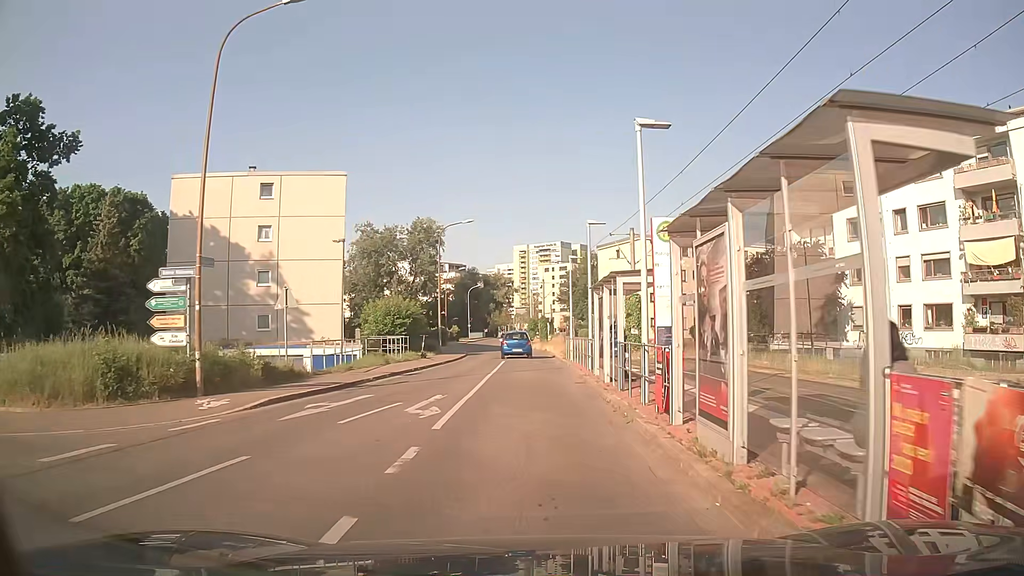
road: residential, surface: asphalt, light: Day
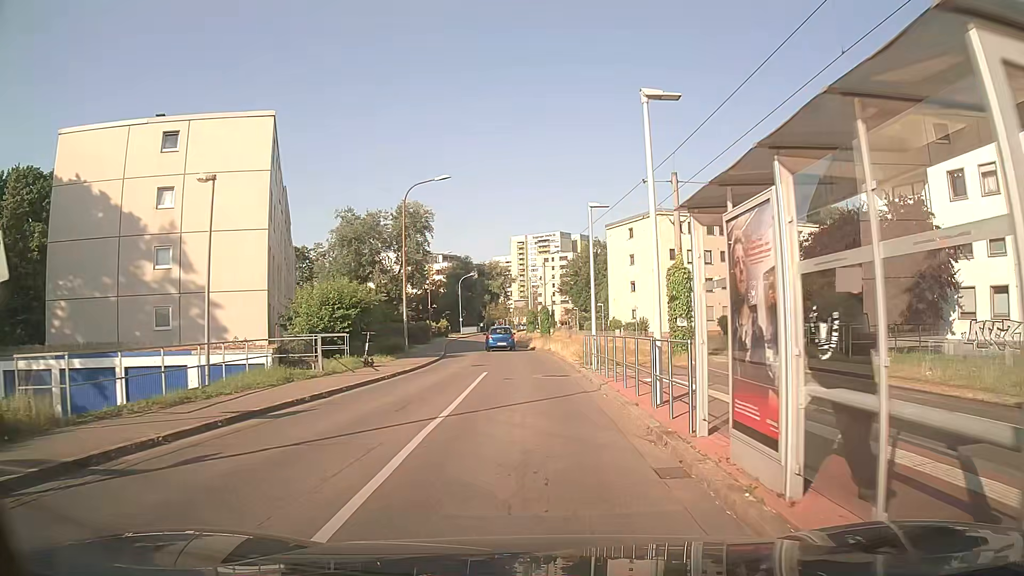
(-0.2, +12.4) m; -1°
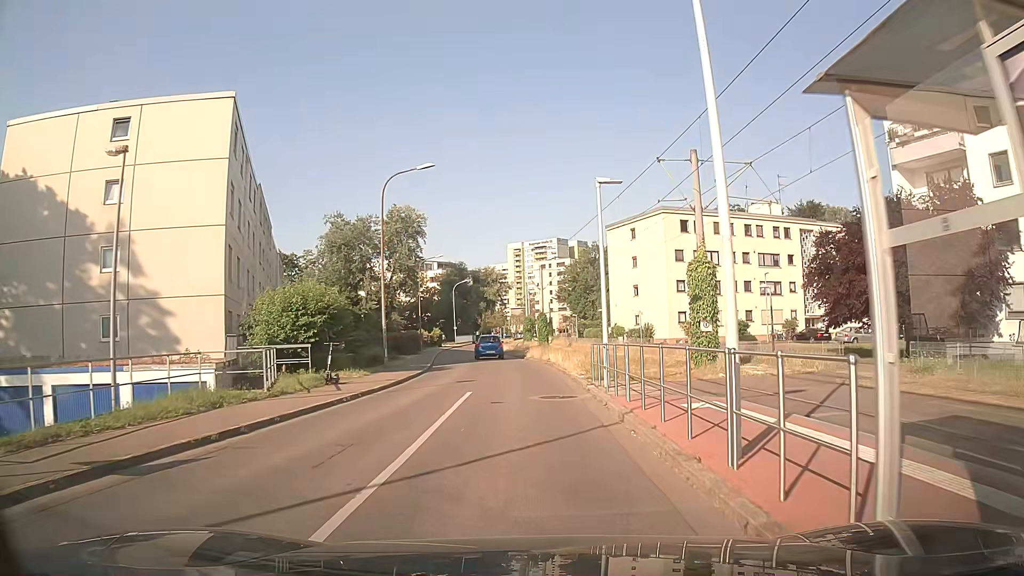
(0.0, +4.2) m; +1°
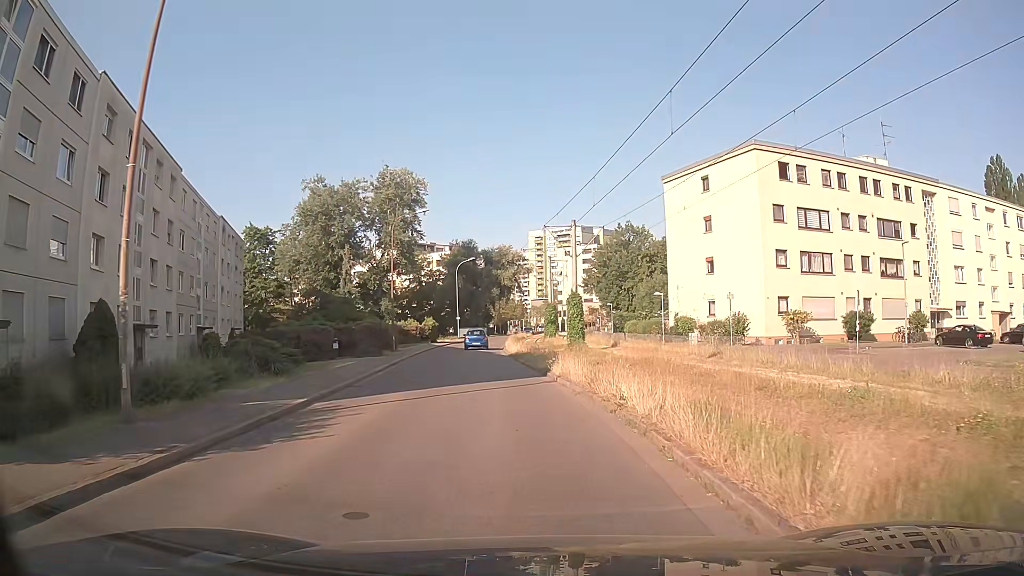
(-0.5, +21.2) m; -2°
